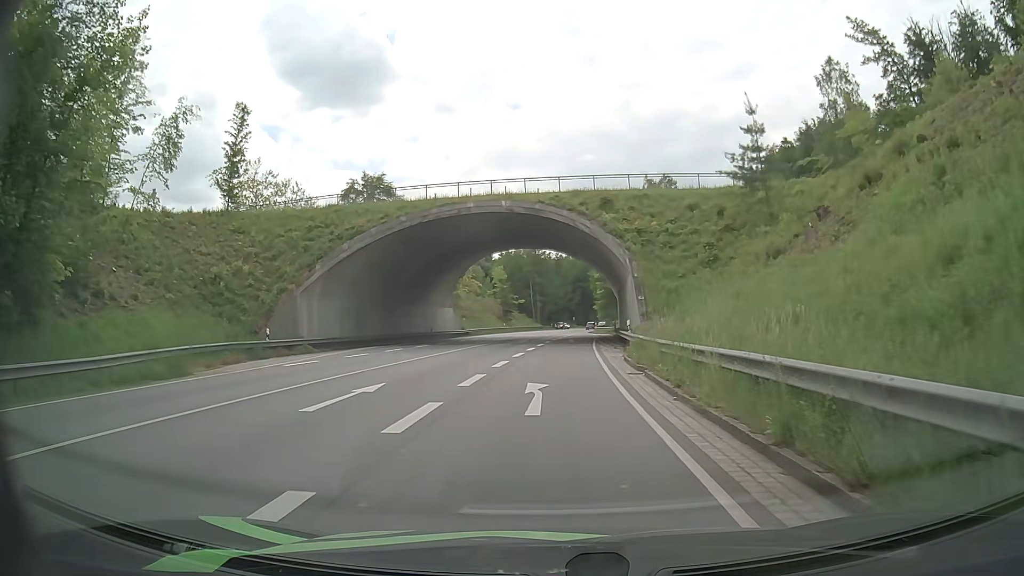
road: primary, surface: asphalt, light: Day
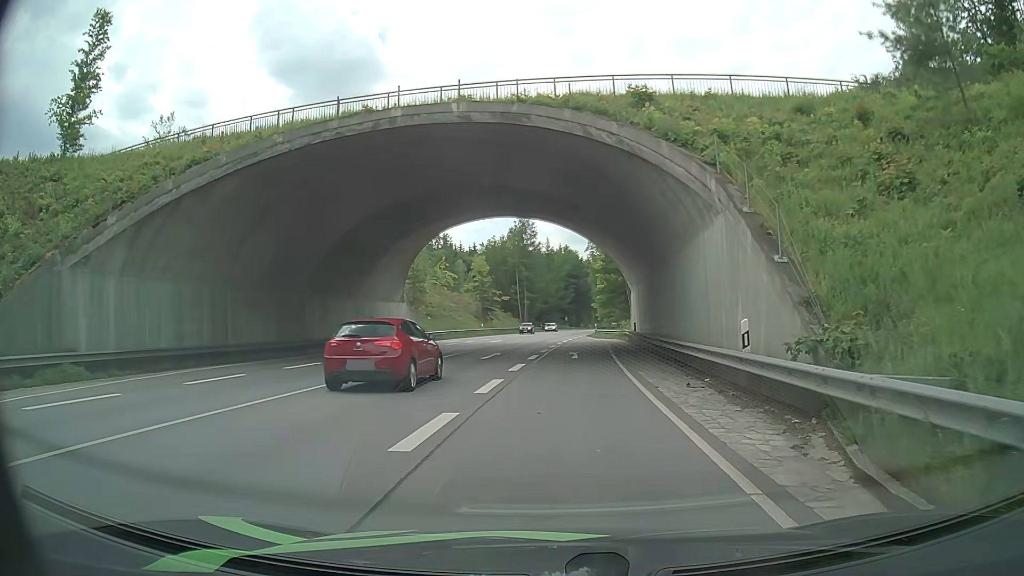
(+0.1, +19.0) m; +1°
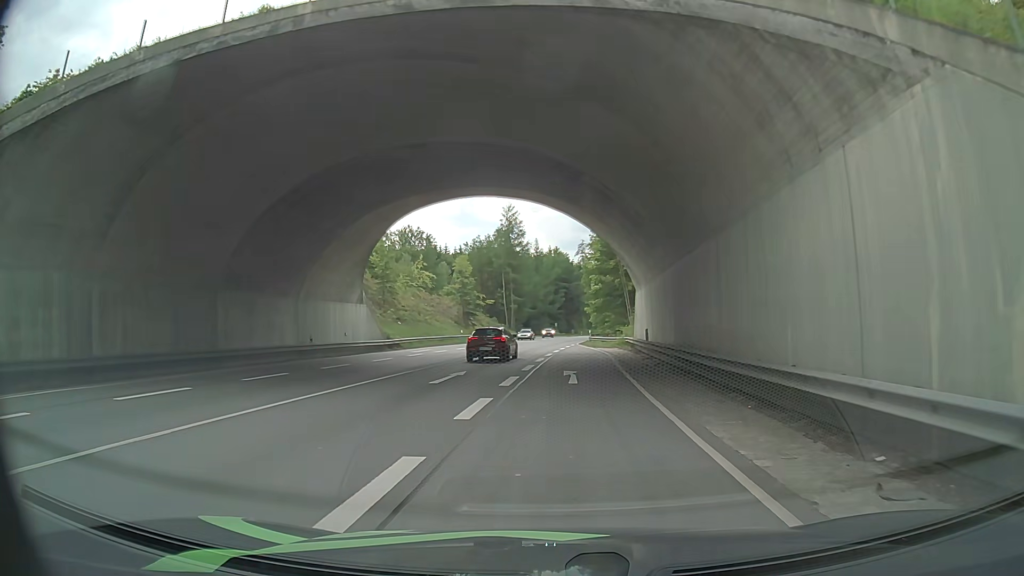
(+0.1, +9.1) m; +2°
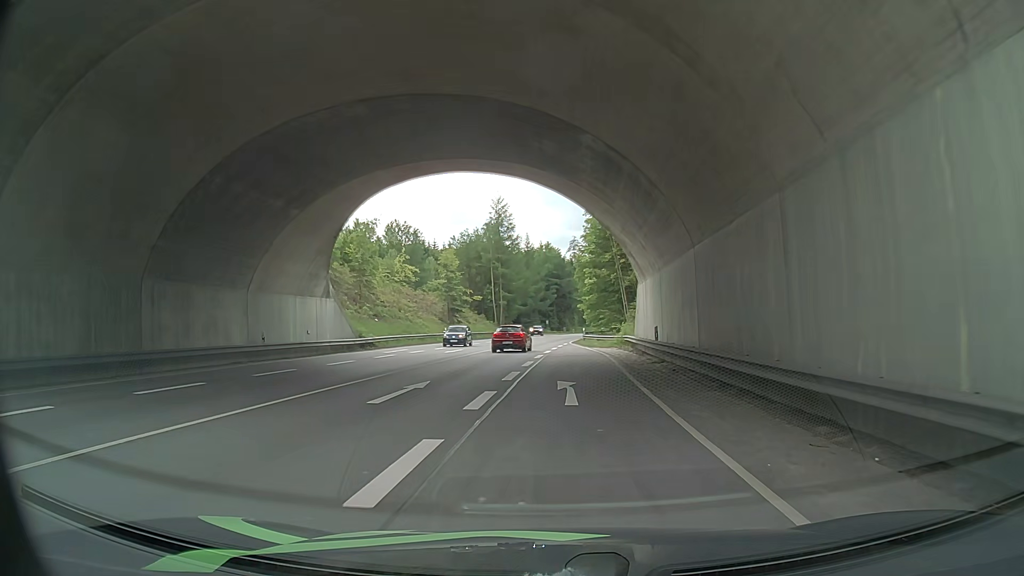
(0.0, +5.2) m; 0°
